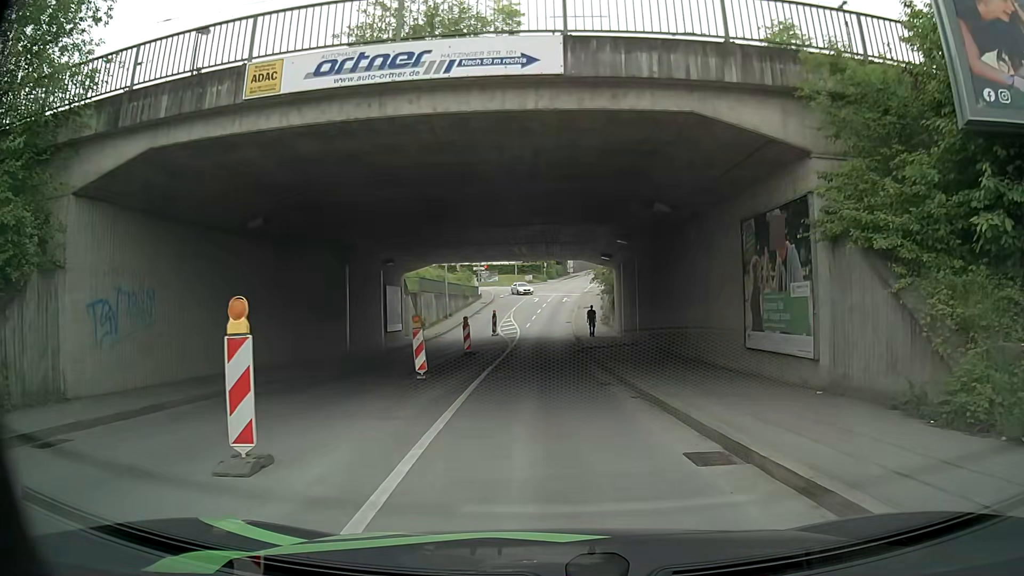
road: tertiary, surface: asphalt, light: Day
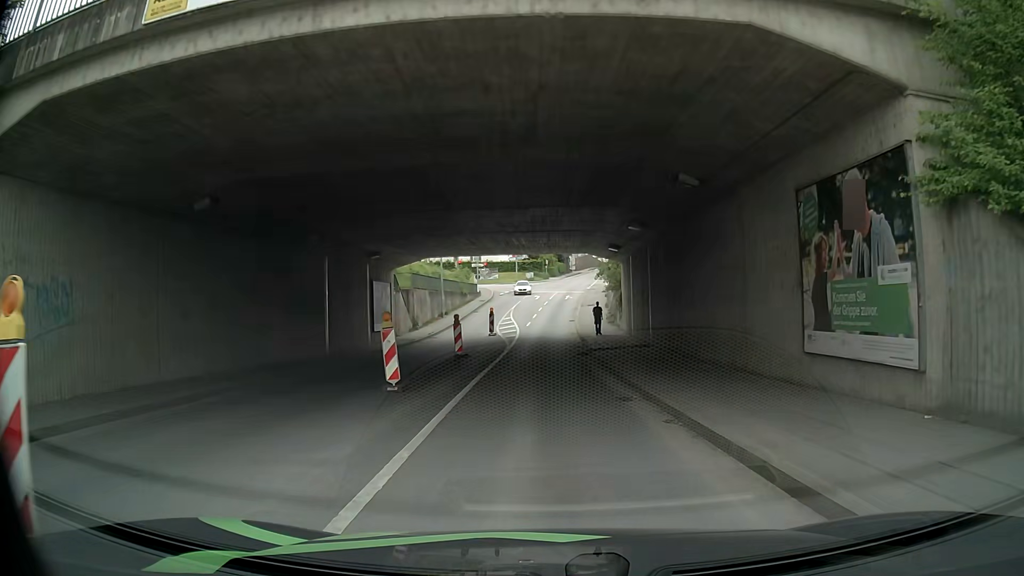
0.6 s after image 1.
(0.0, +3.3) m; -1°
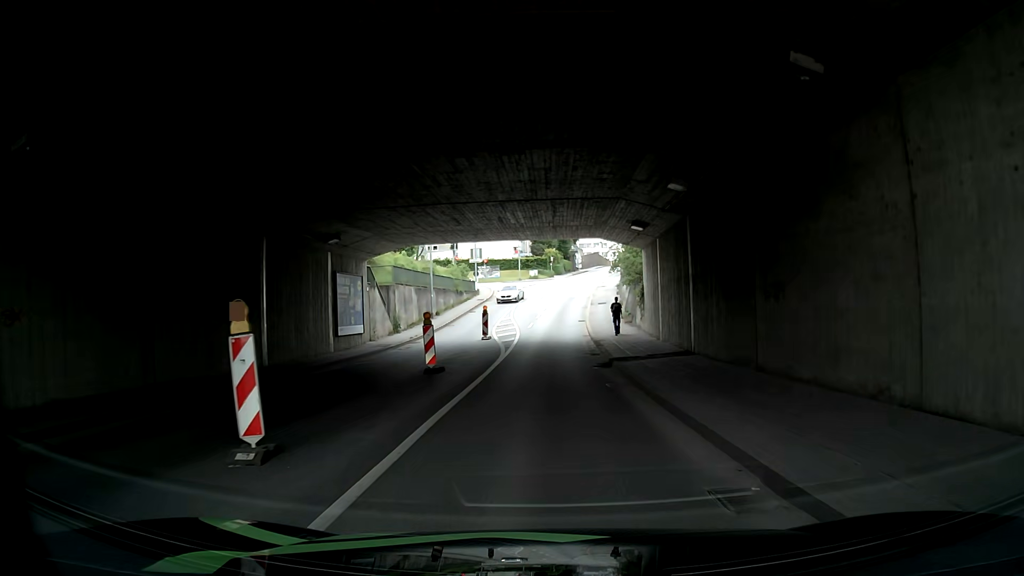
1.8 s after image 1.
(0.0, +7.1) m; -1°
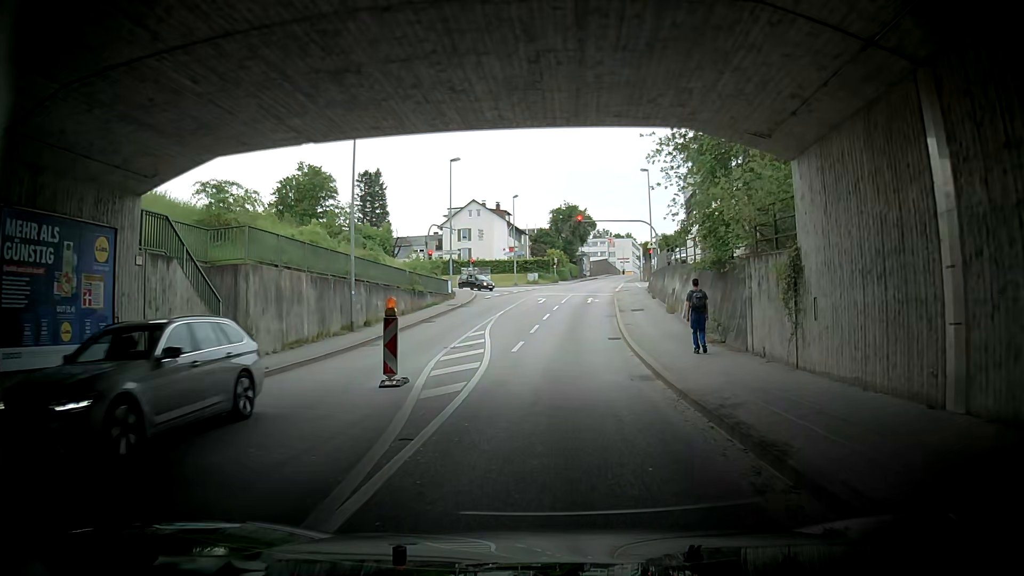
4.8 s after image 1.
(+1.4, +19.8) m; +3°
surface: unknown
